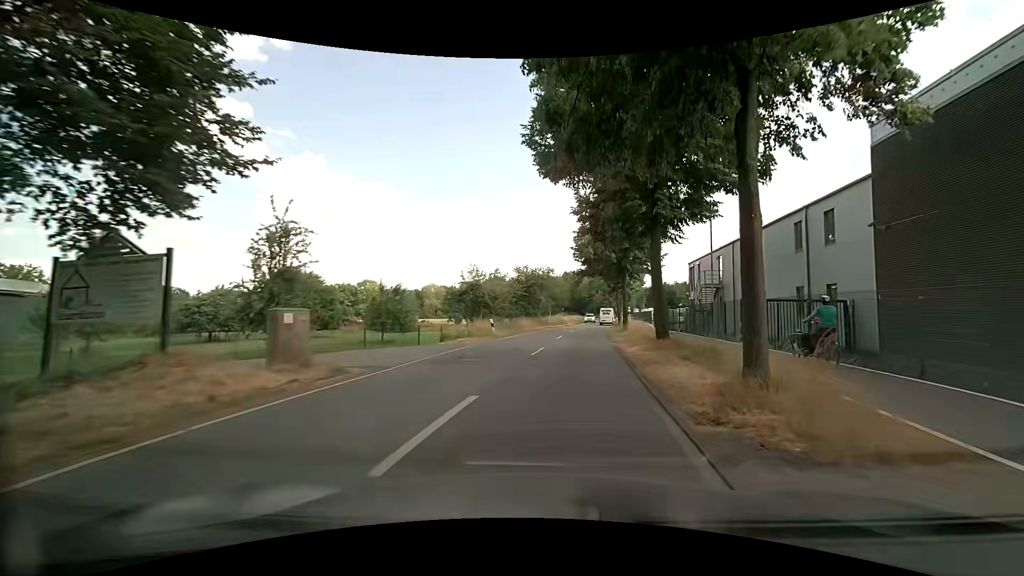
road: tertiary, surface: asphalt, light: Day
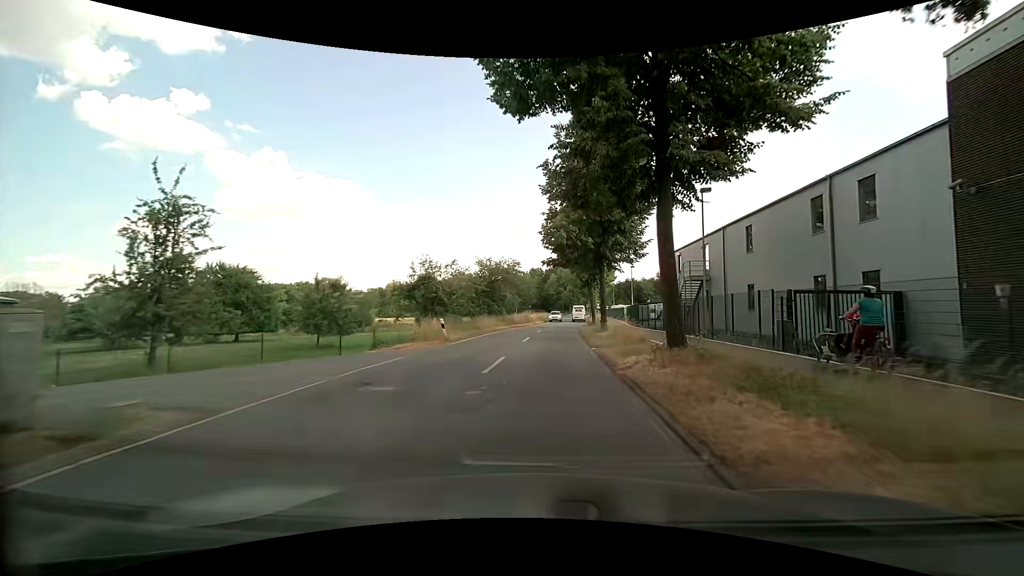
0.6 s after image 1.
(+0.2, +5.5) m; +4°
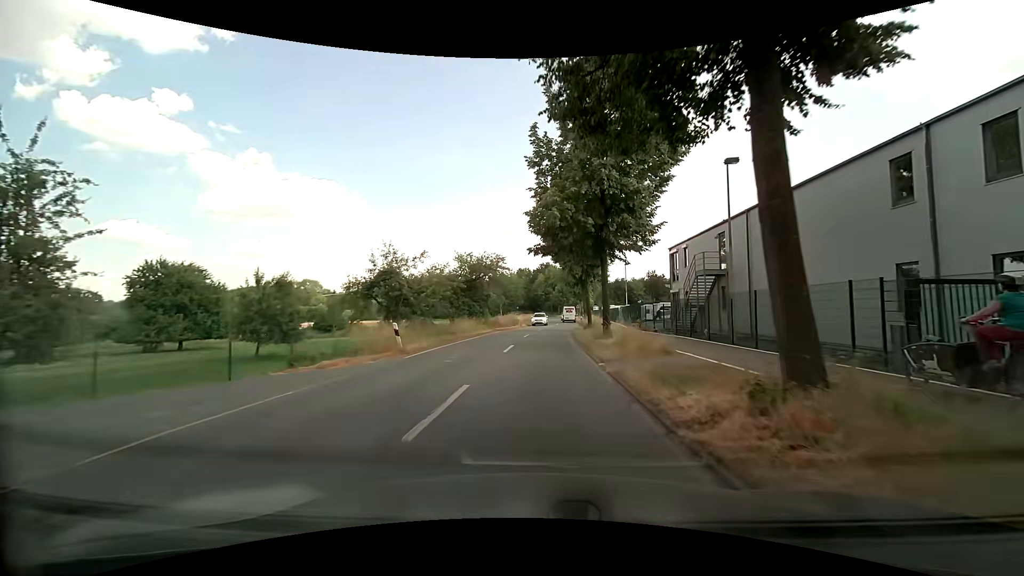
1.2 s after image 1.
(0.0, +5.7) m; +1°
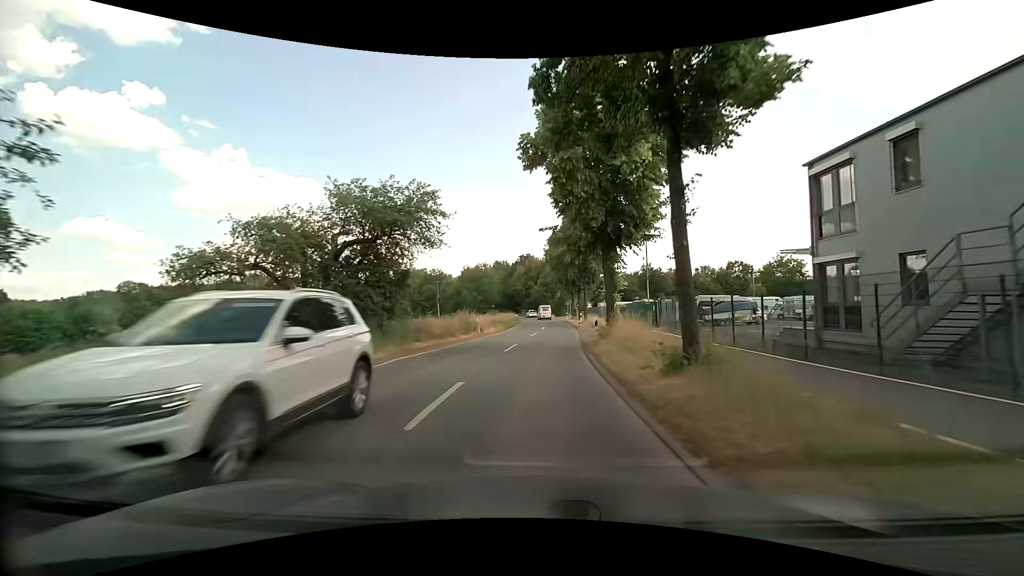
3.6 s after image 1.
(+0.7, +24.6) m; +2°
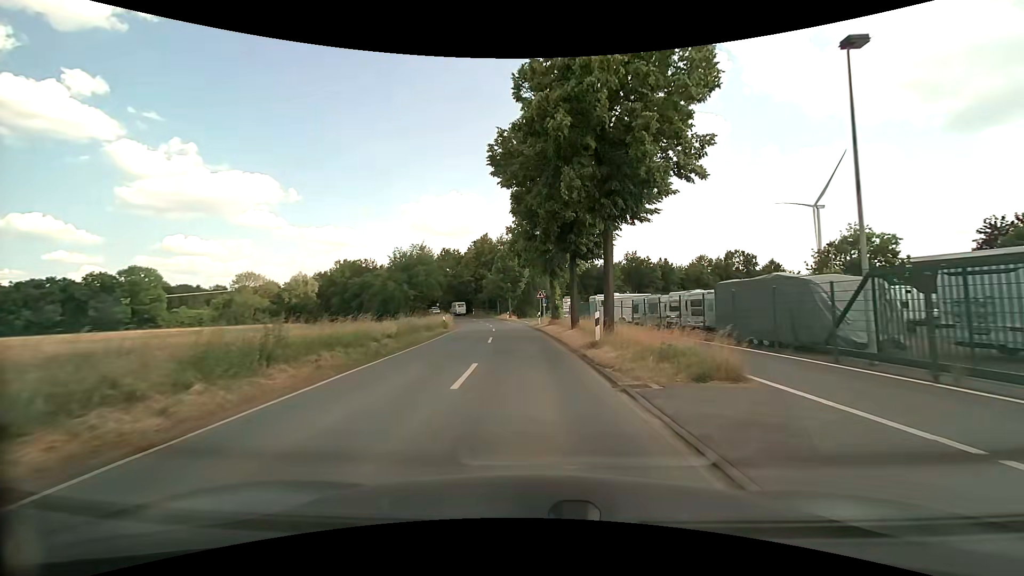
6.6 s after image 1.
(+1.3, +34.4) m; +4°
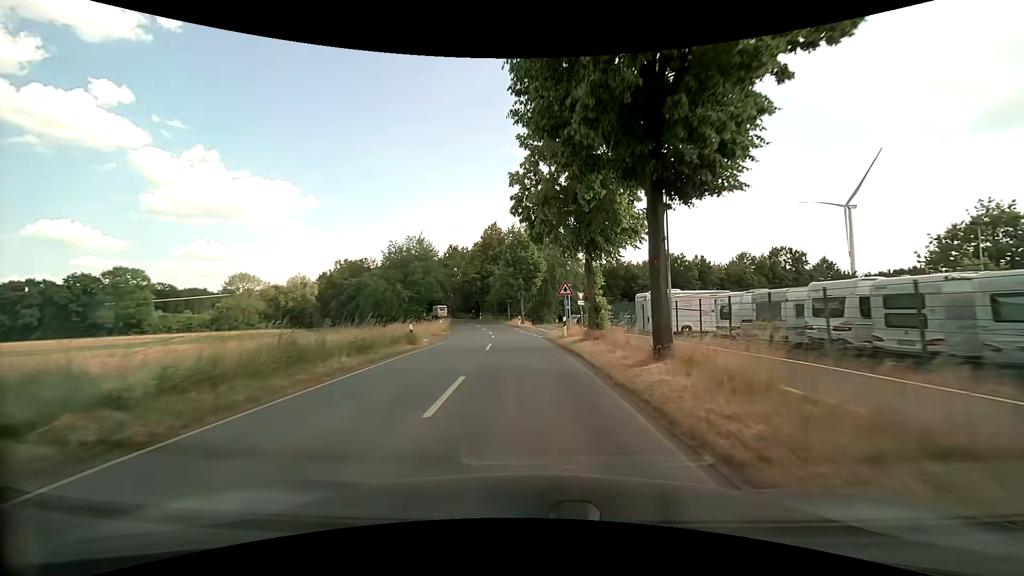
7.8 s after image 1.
(-0.2, +14.7) m; -2°
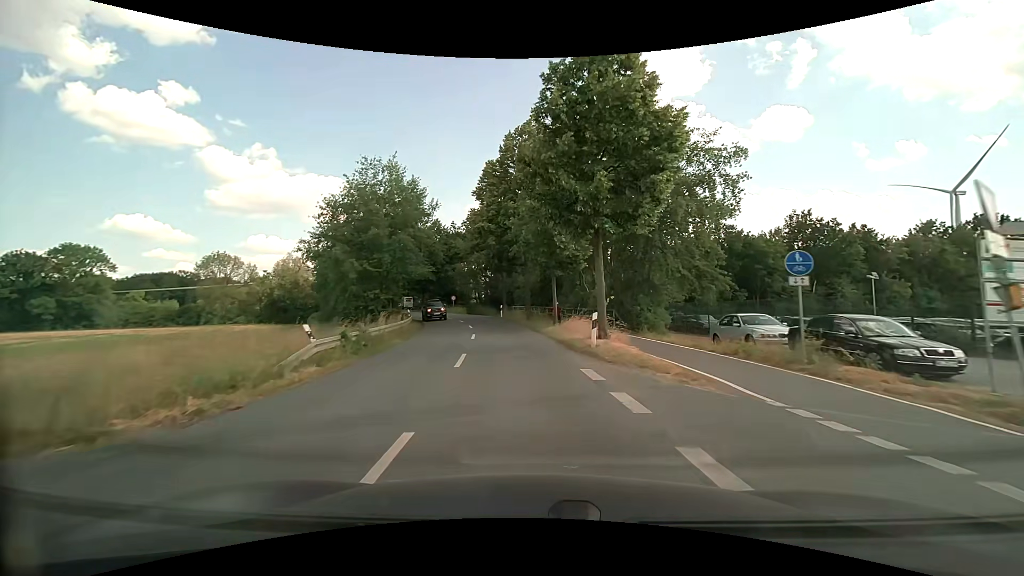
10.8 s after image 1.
(-1.7, +37.1) m; -5°
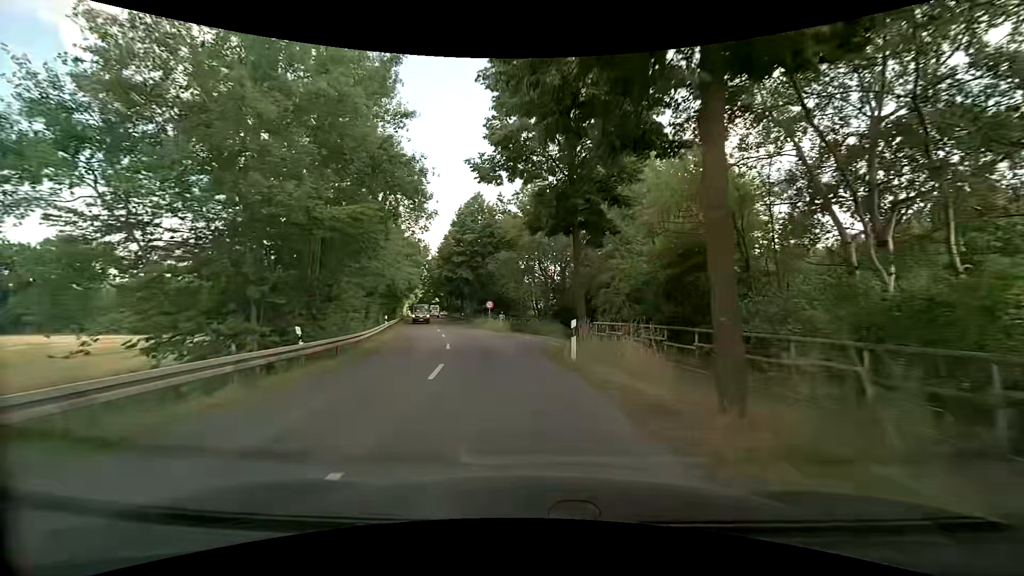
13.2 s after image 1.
(-1.8, +28.4) m; -7°
(0, +10) (-2, +20) (-4, +30) (-6, +39) (-8, +49) (-10, +59) (-13, +69) (-15, +78) (-17, +88) (-19, +98) m
